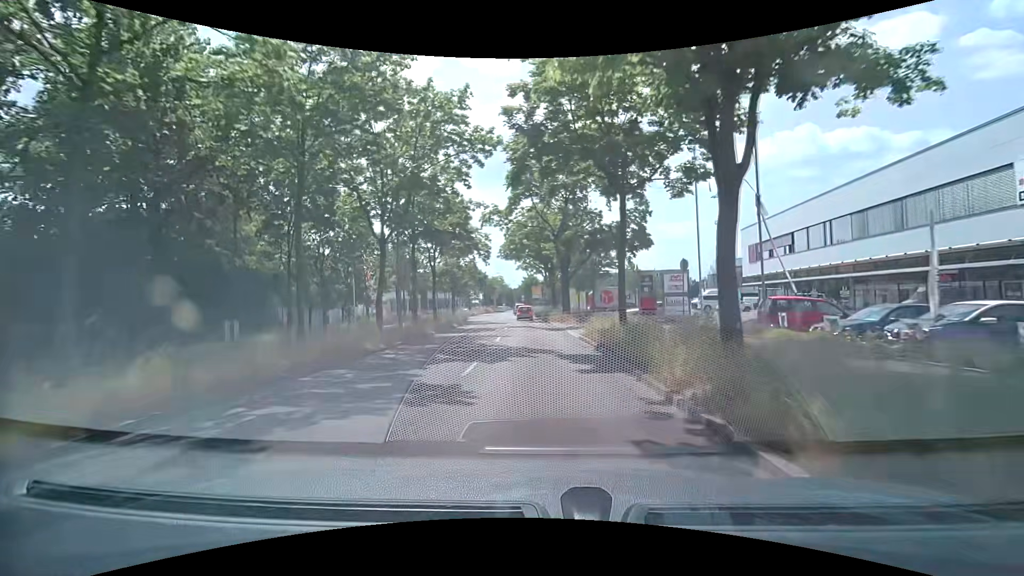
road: primary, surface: asphalt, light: Day
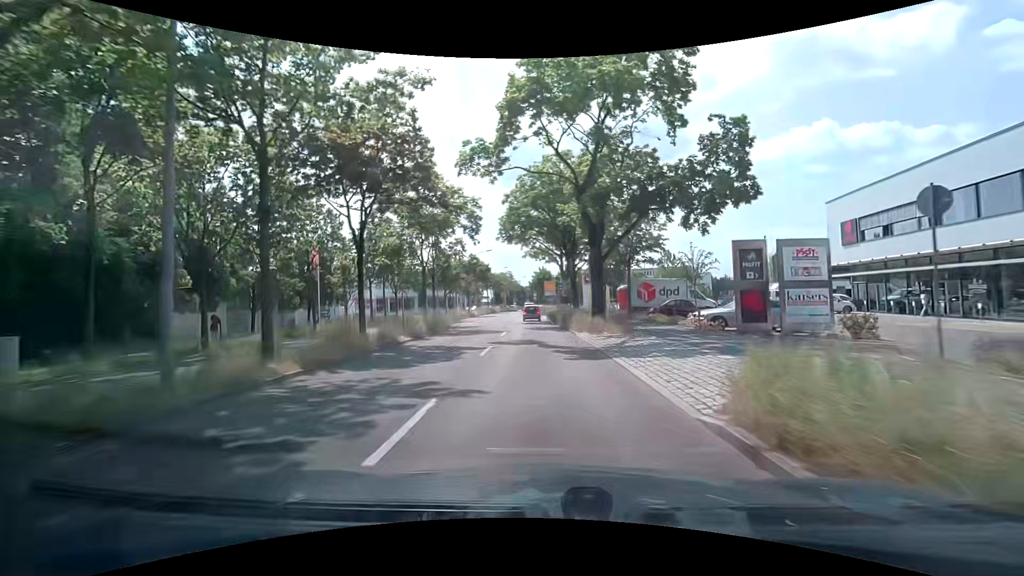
(-0.1, +14.7) m; -1°
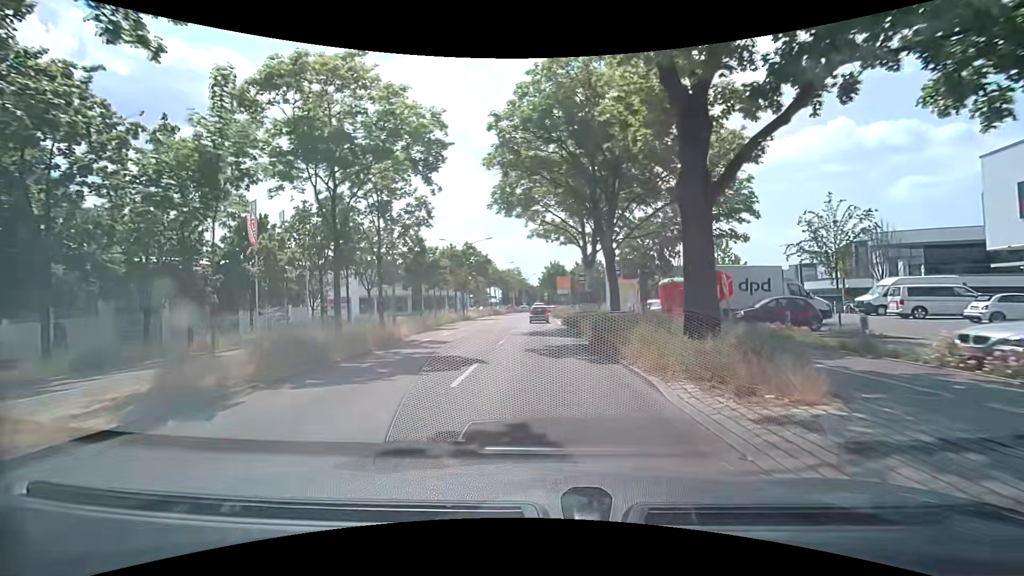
(-0.2, +13.9) m; -2°
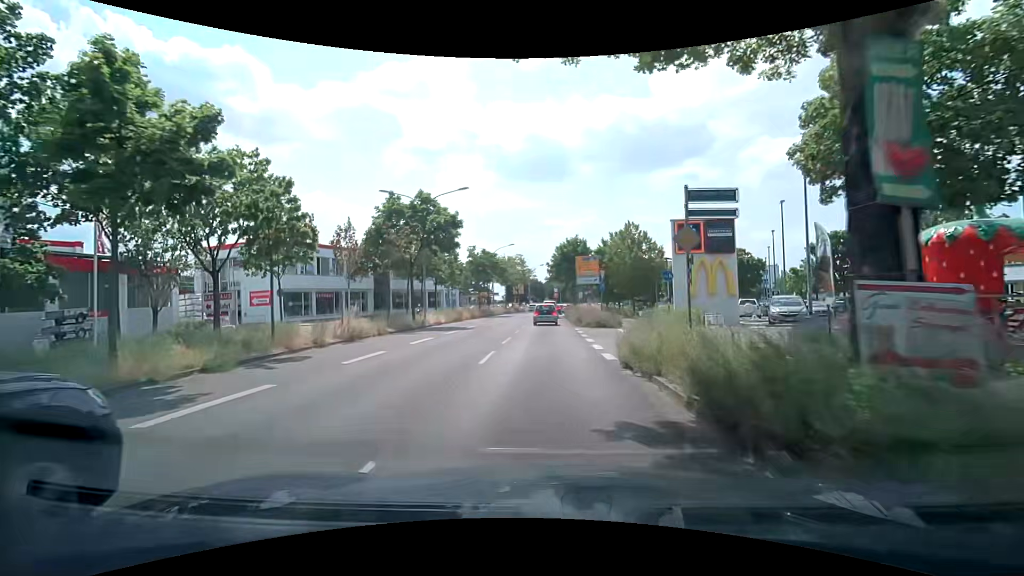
(+0.1, +24.9) m; 0°
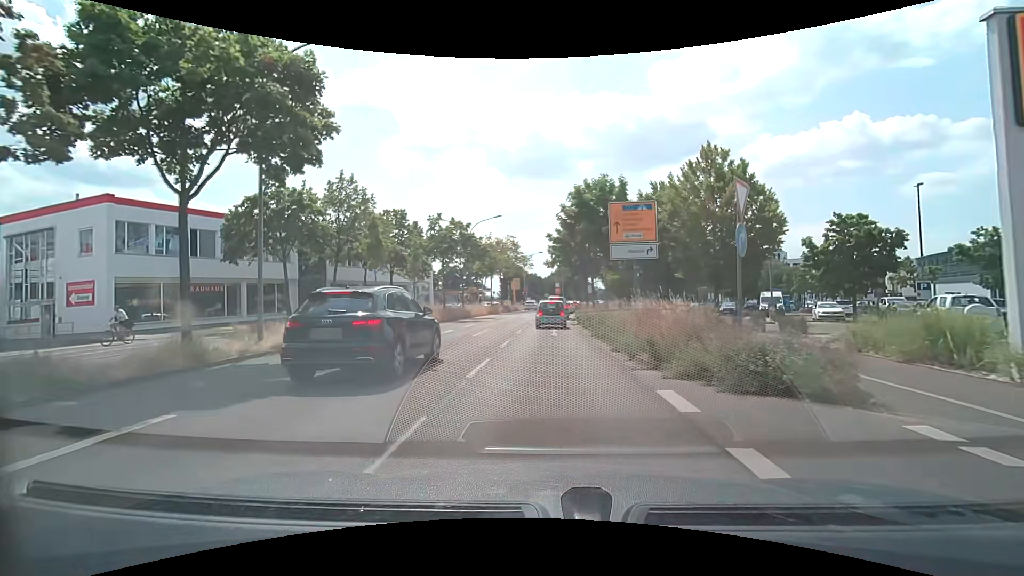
(0.0, +20.6) m; -1°
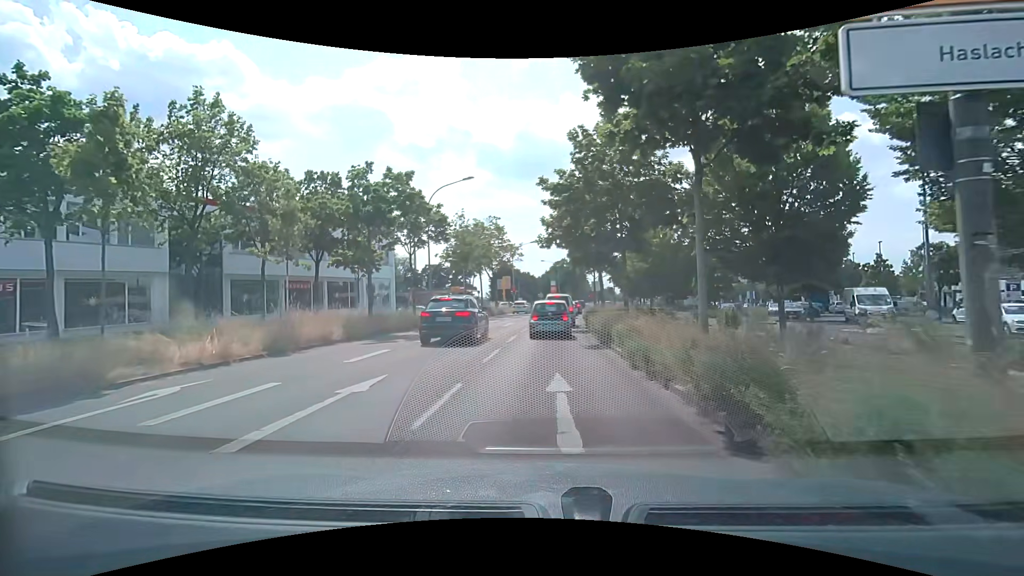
(+0.2, +15.3) m; +1°
